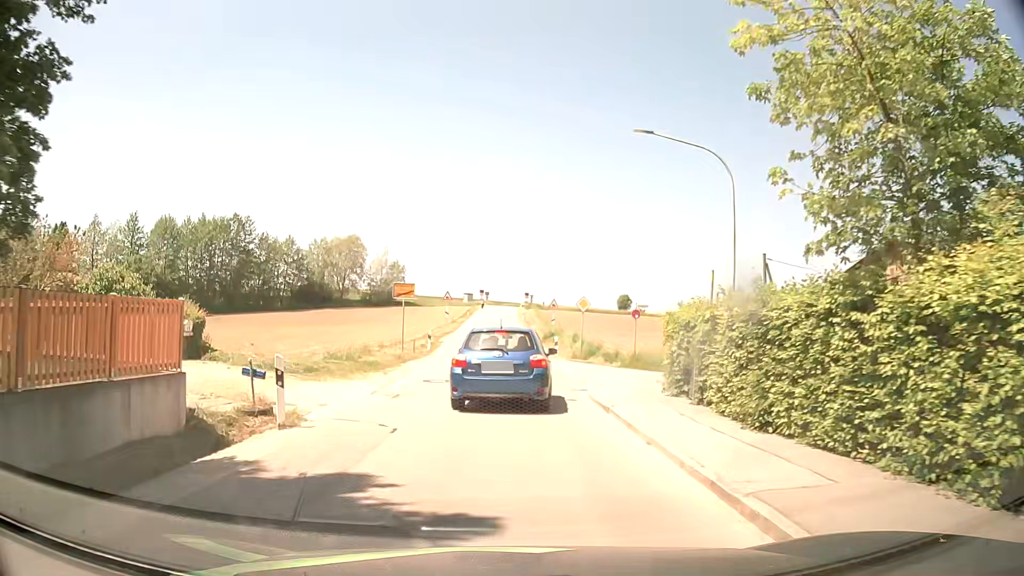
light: Day
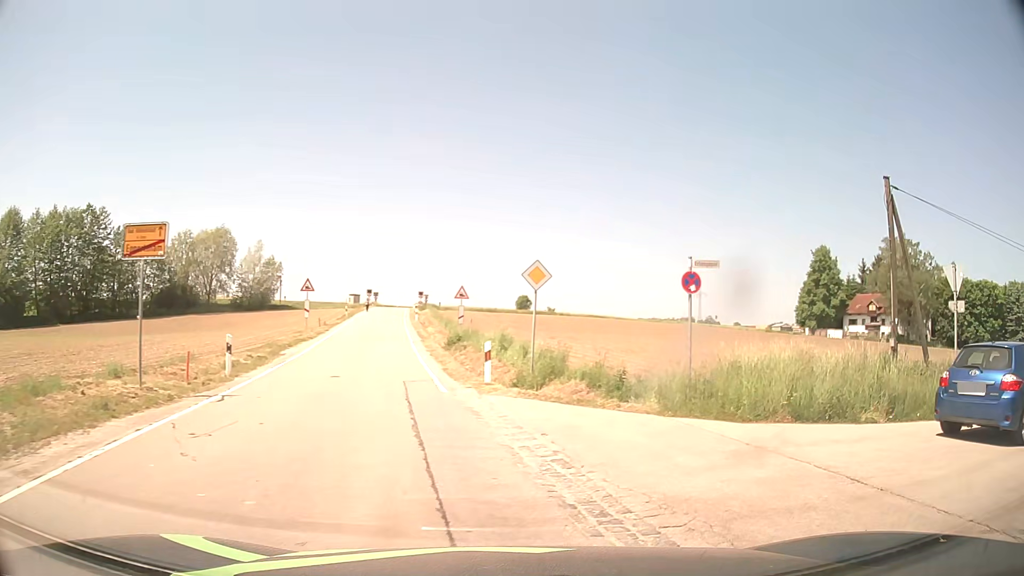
(+0.3, +17.0) m; +10°
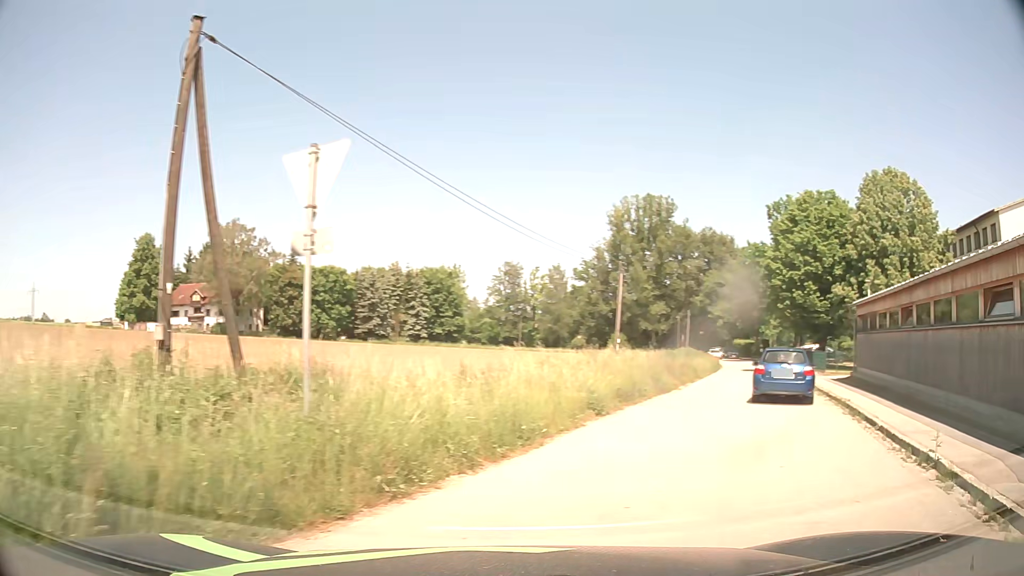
(+4.0, +8.2) m; +56°
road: residential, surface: asphalt
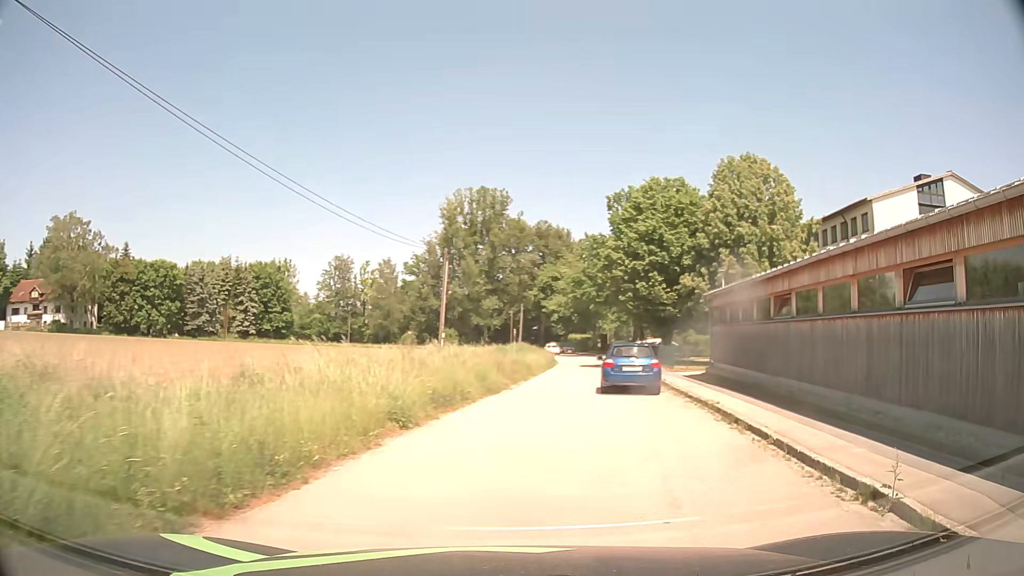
(+0.4, +3.0) m; +15°
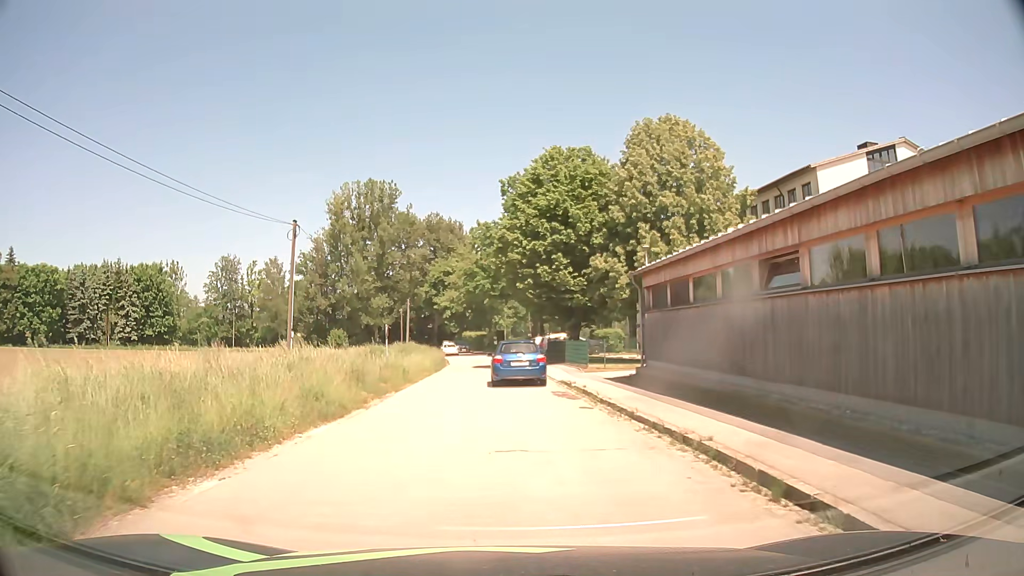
(+0.9, +7.2) m; +9°
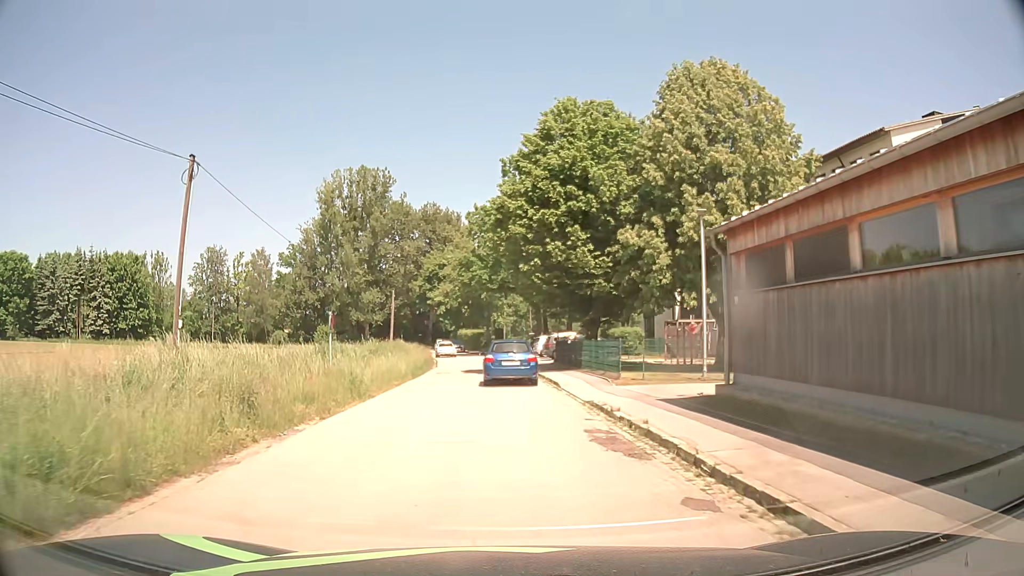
(0.0, +8.8) m; 0°
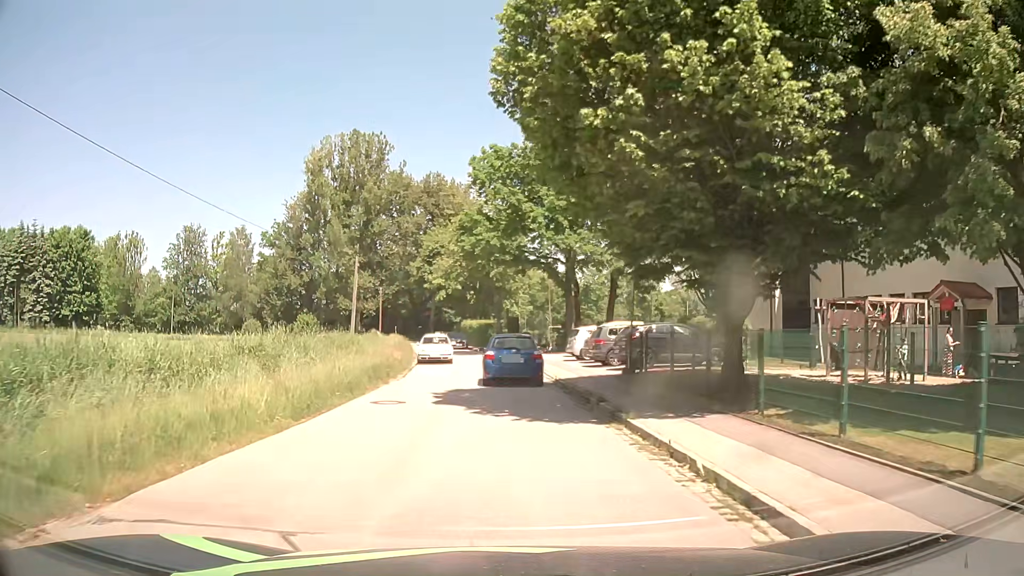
(-0.2, +18.8) m; -1°
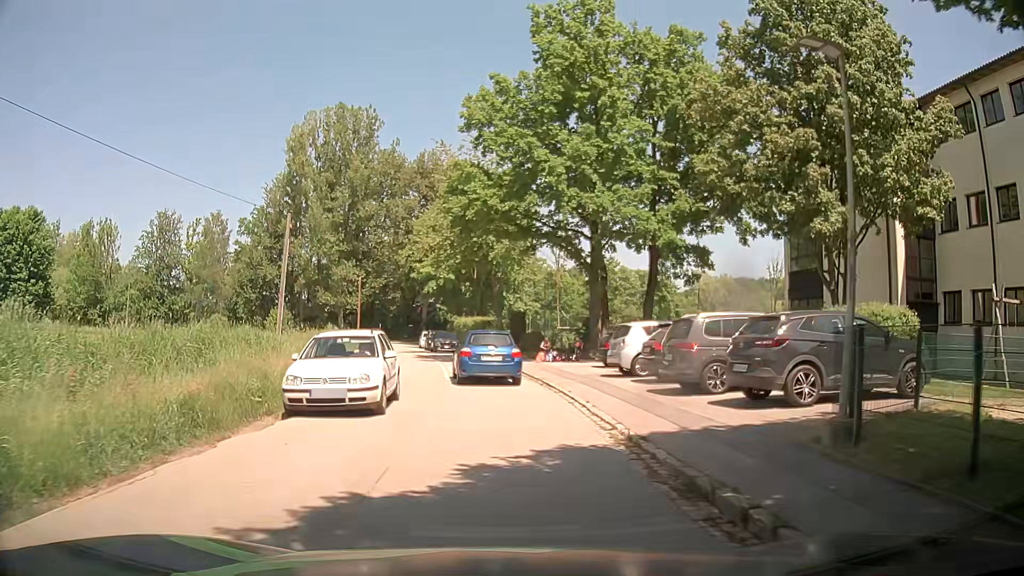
(-0.1, +12.7) m; +1°
